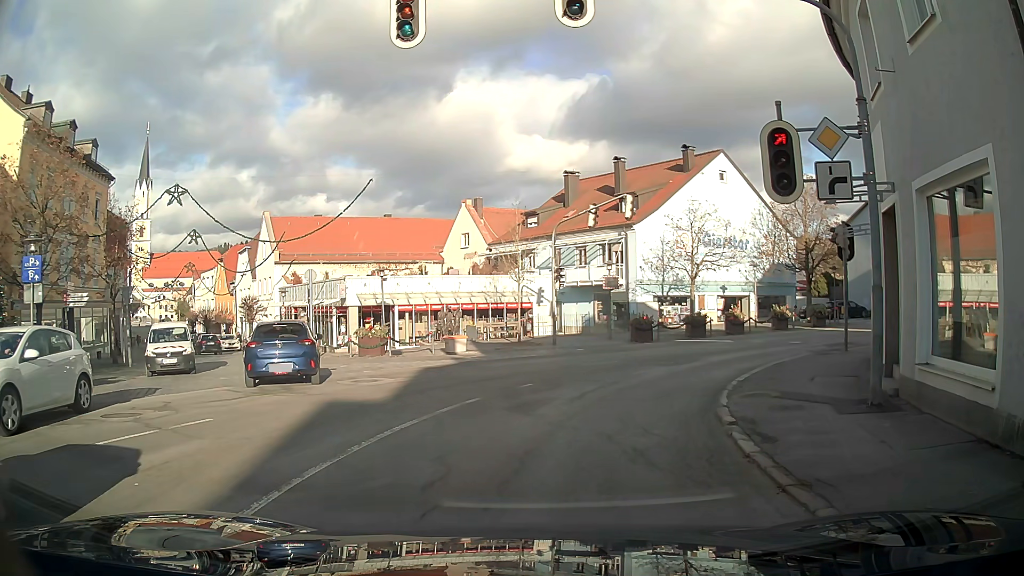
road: tertiary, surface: asphalt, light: Day
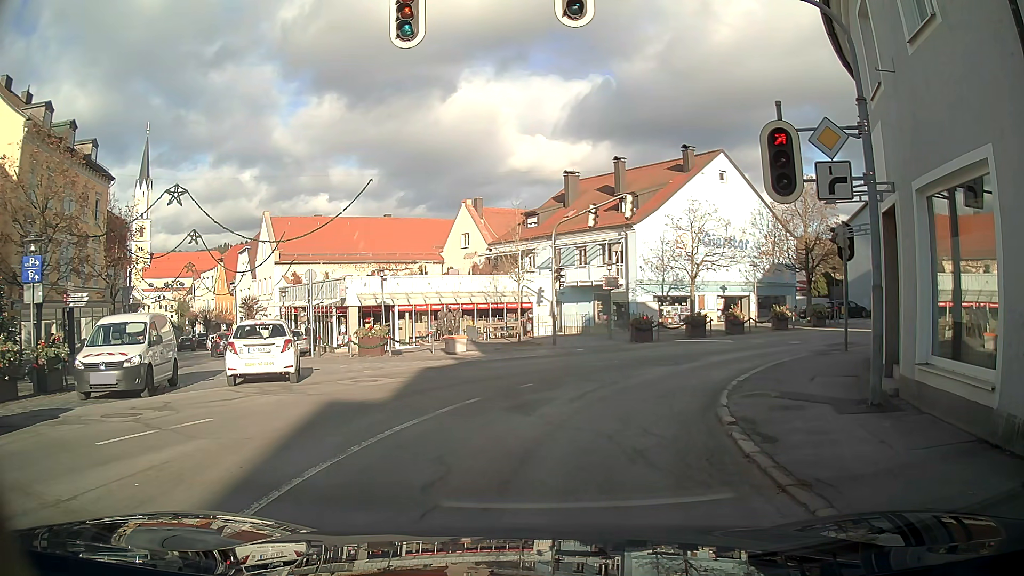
(0.0, 0.0) m; 0°
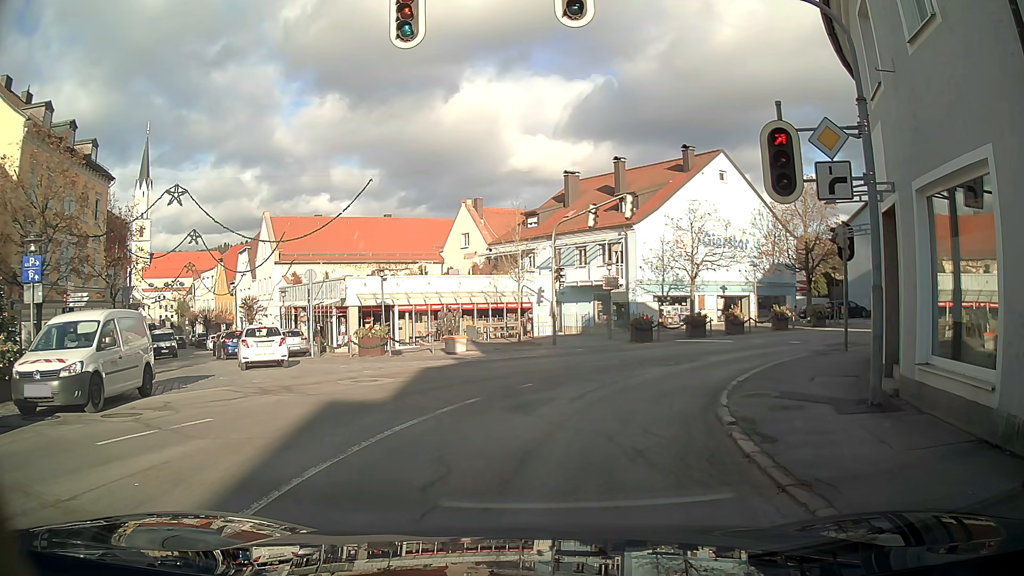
(0.0, 0.0) m; 0°
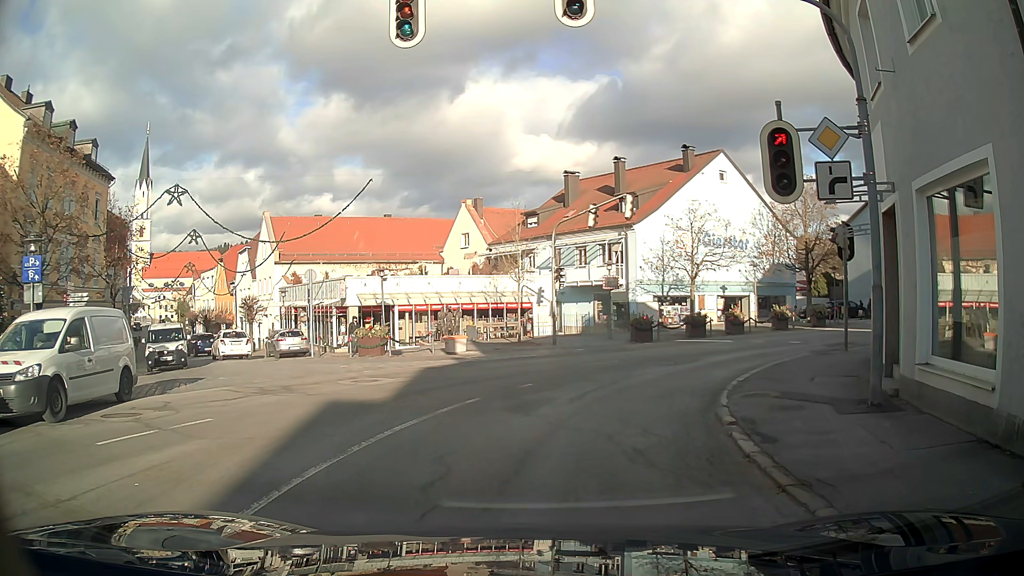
(0.0, 0.0) m; 0°
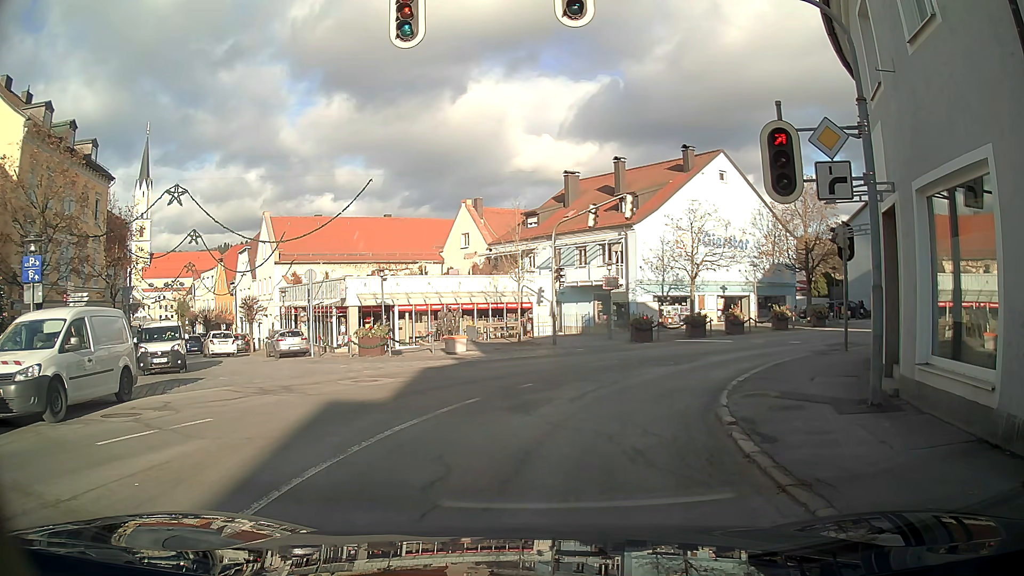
(0.0, 0.0) m; 0°
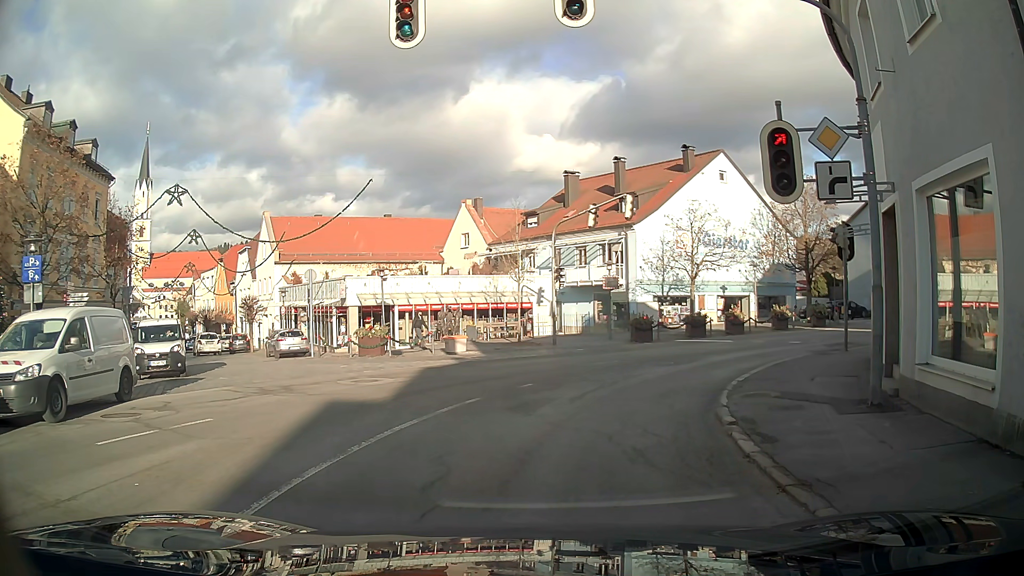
(0.0, 0.0) m; 0°
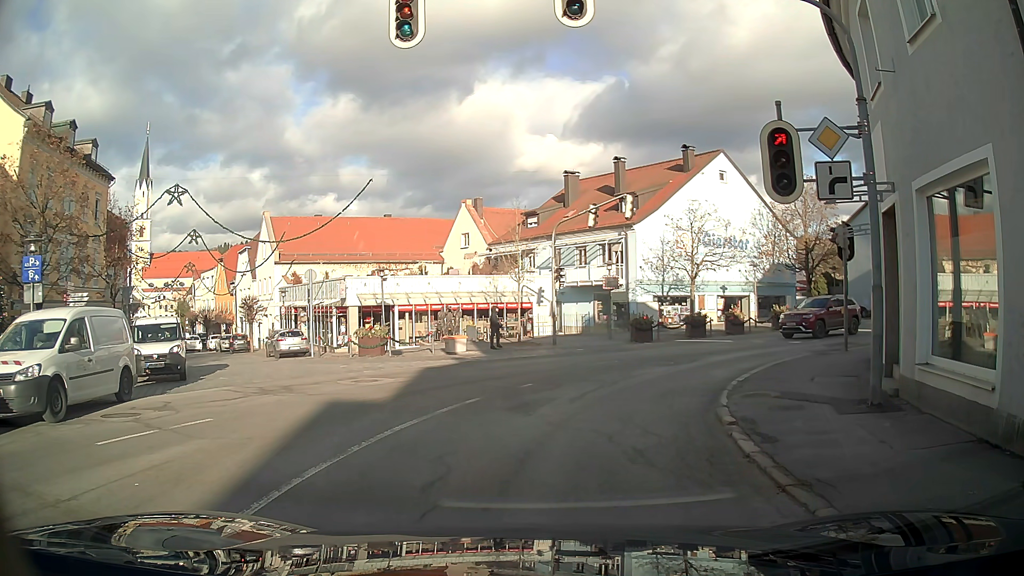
(0.0, 0.0) m; 0°
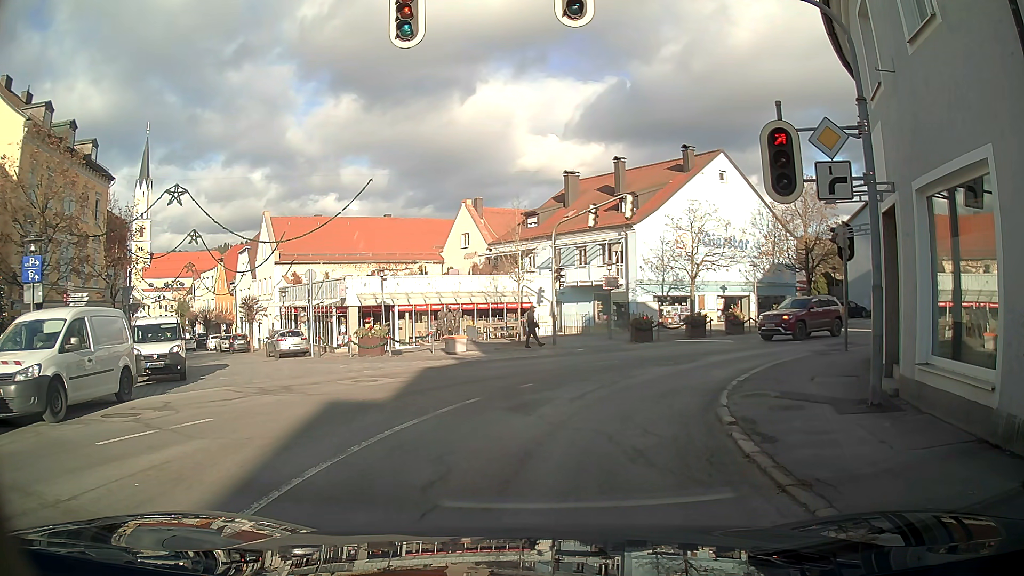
(0.0, 0.0) m; 0°
(+1, +10) (+6, +18) (+14, +24) (+22, +29) (+31, +34) (+41, +37) (+50, +40) (+60, +41) (+70, +43) (+80, +44) m
